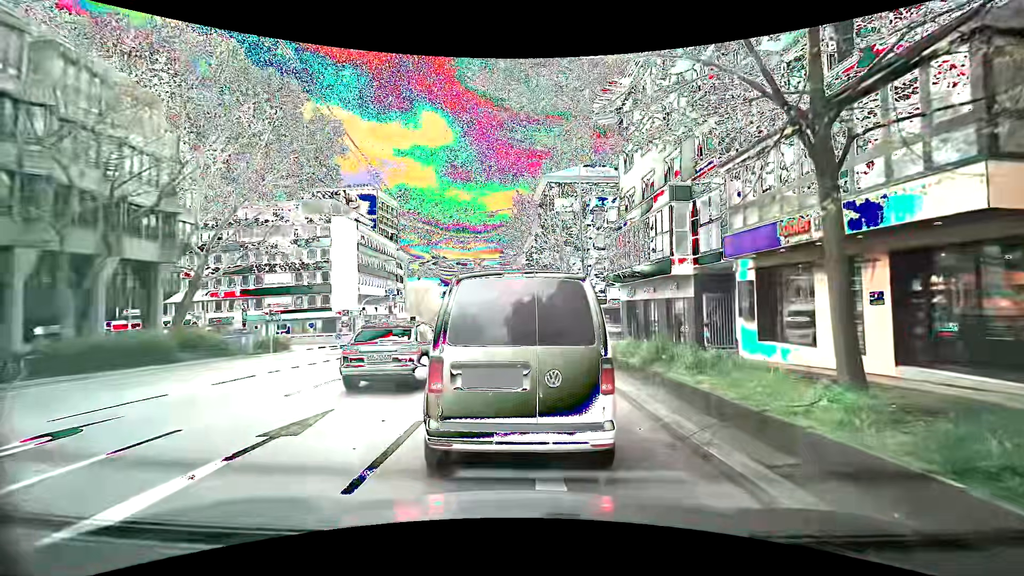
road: secondary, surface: asphalt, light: Day
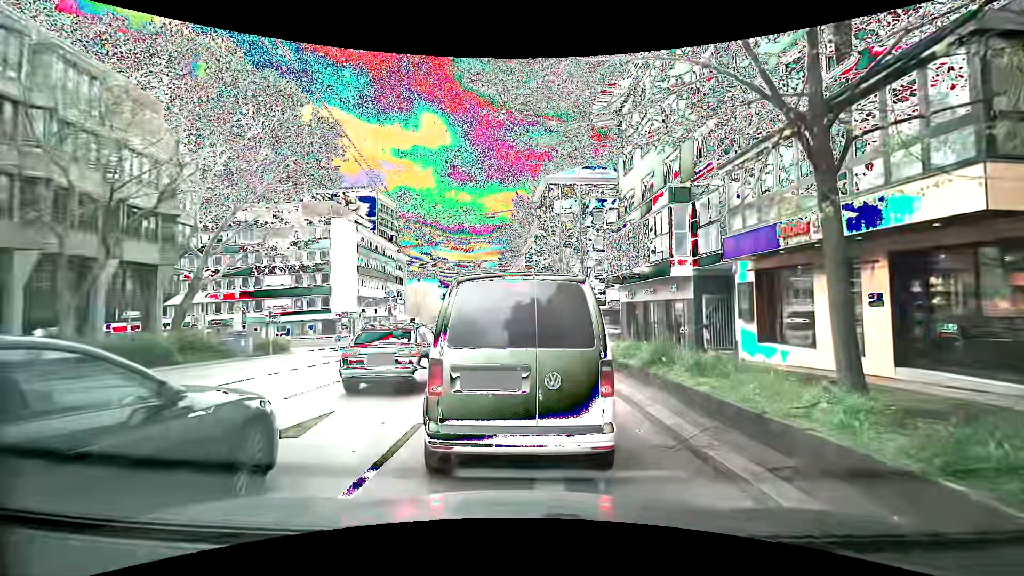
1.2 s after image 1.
(0.0, +0.1) m; 0°
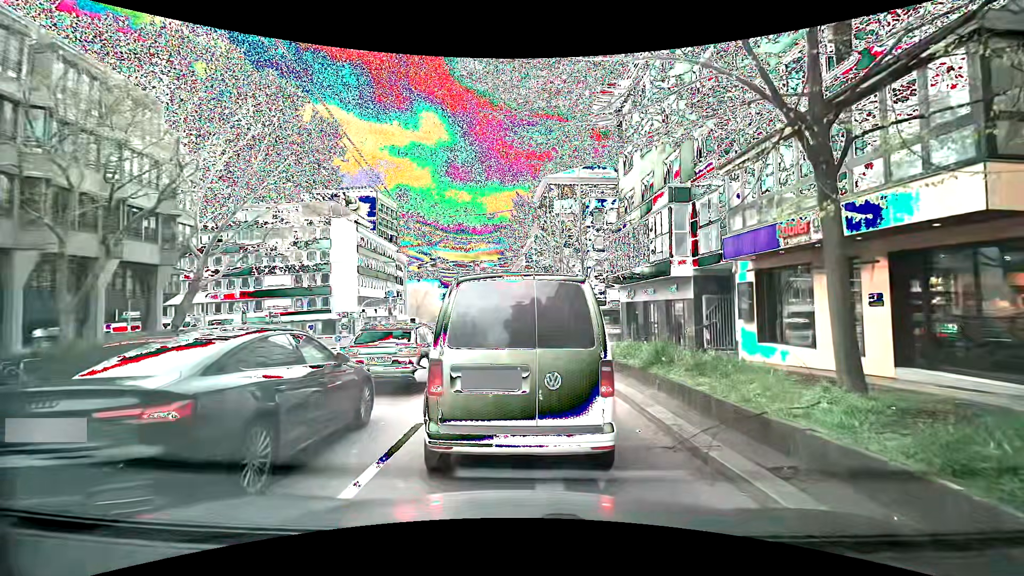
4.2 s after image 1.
(0.0, 0.0) m; 0°
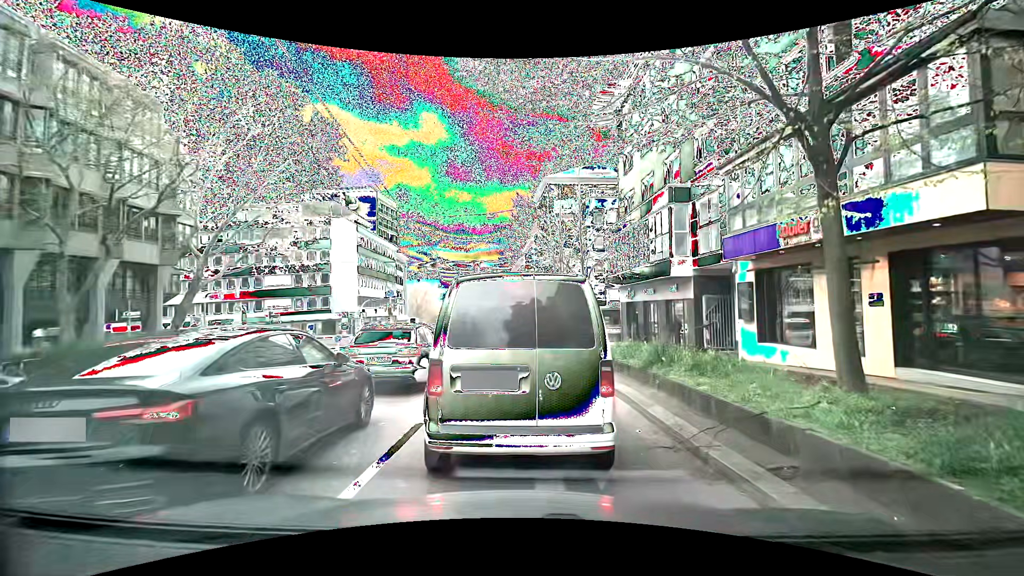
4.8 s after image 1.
(0.0, 0.0) m; 0°
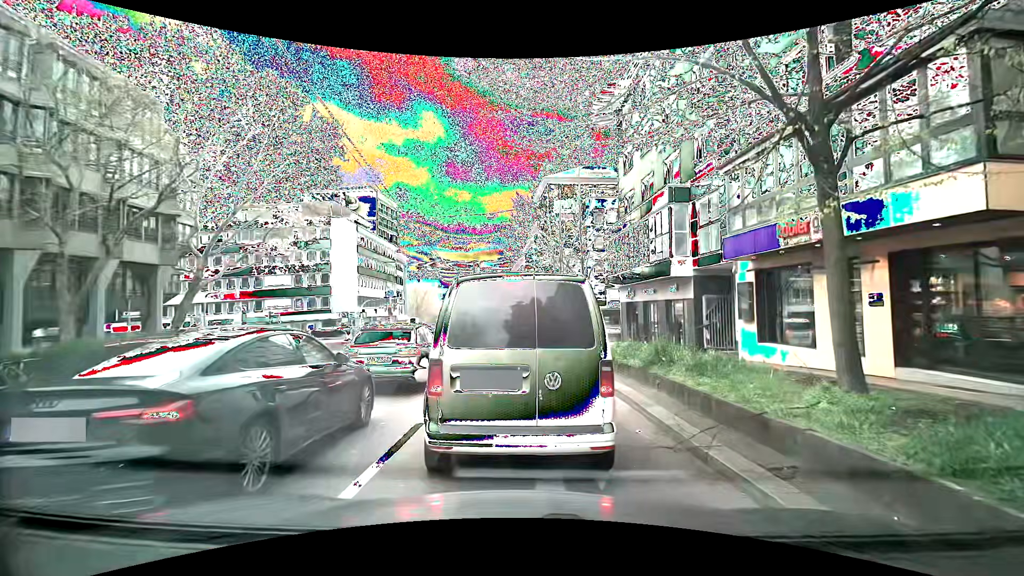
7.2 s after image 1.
(0.0, 0.0) m; 0°
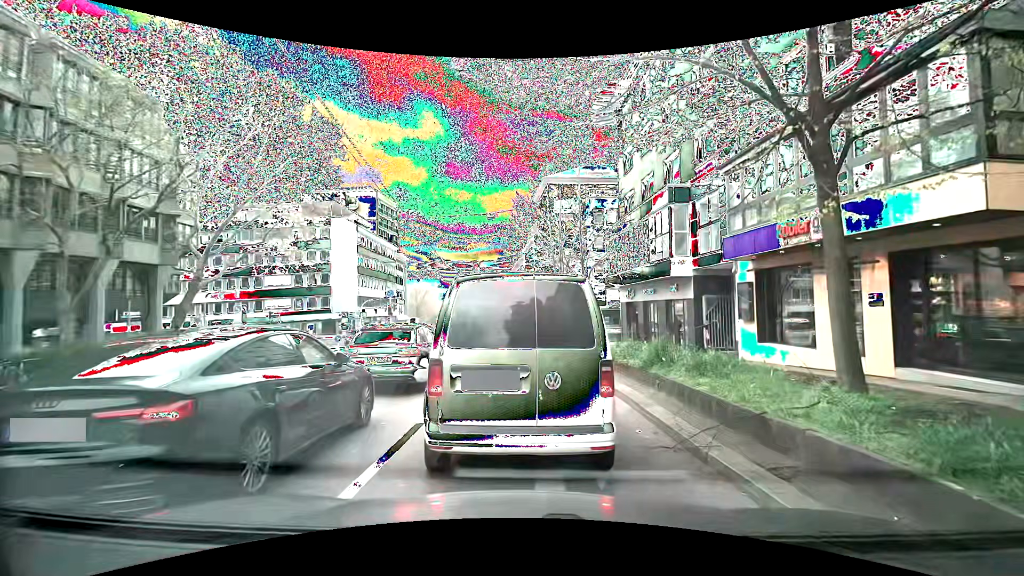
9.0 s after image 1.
(0.0, 0.0) m; 0°
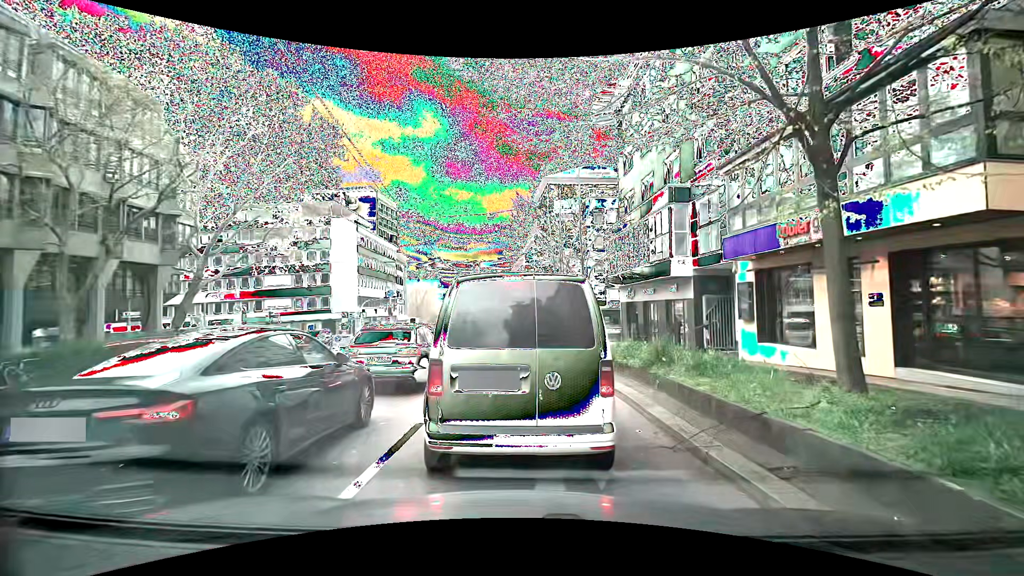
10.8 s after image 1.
(0.0, 0.0) m; 0°
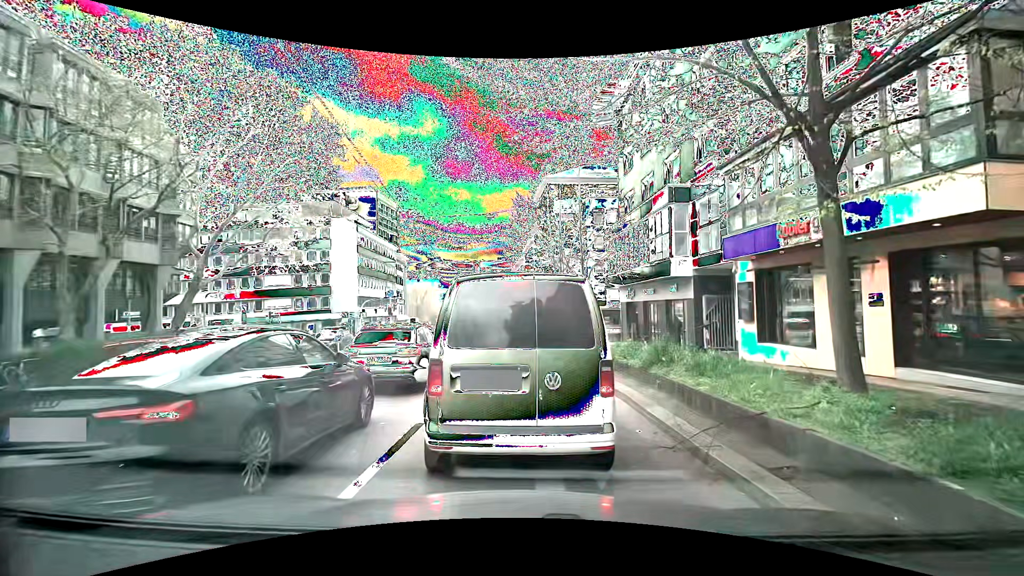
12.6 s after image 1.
(0.0, 0.0) m; 0°
